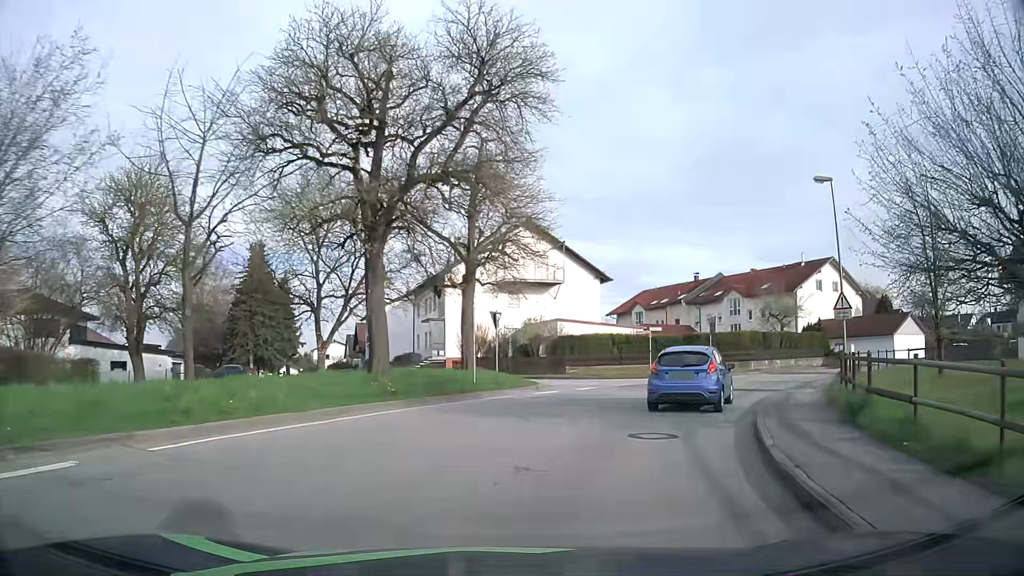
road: unclassified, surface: asphalt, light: Day
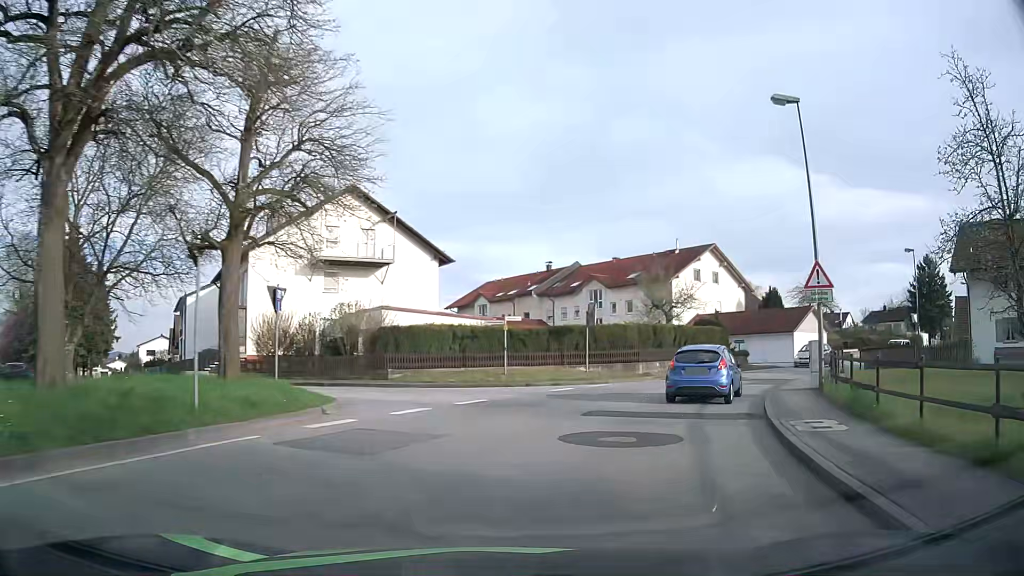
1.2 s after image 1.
(+1.1, +9.8) m; +13°
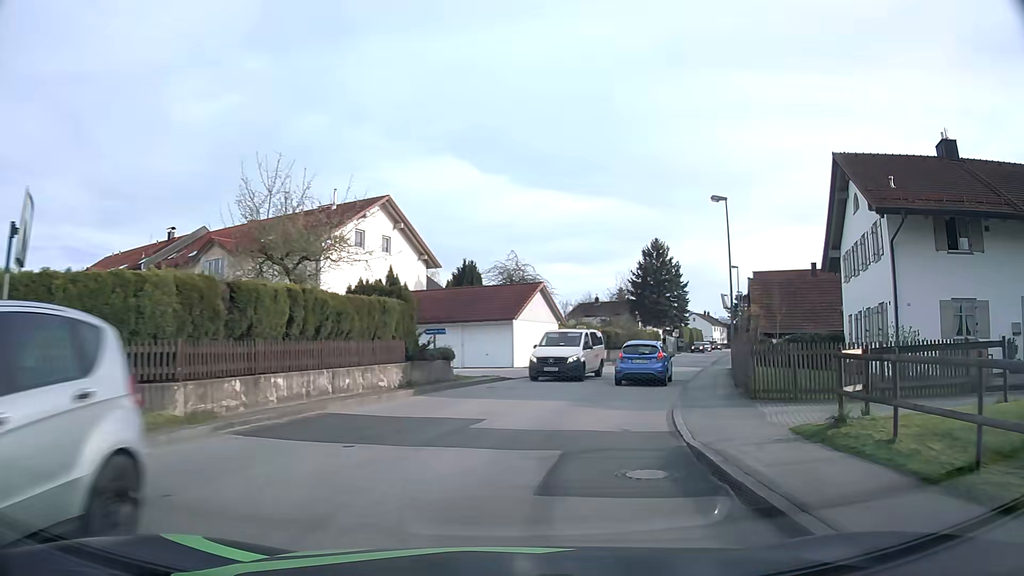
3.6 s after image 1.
(+5.1, +19.4) m; +29°
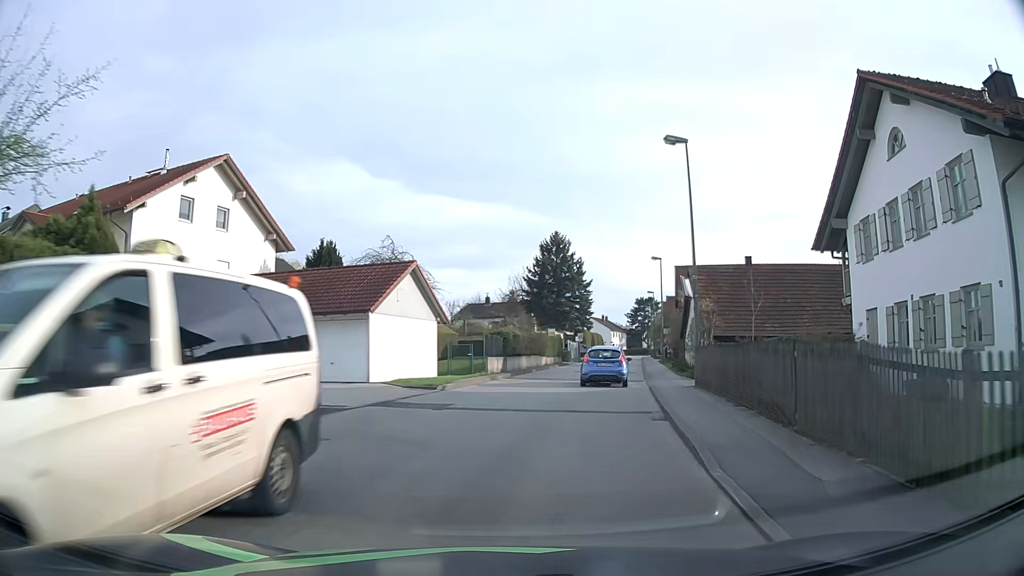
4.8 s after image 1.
(+1.1, +10.8) m; +9°
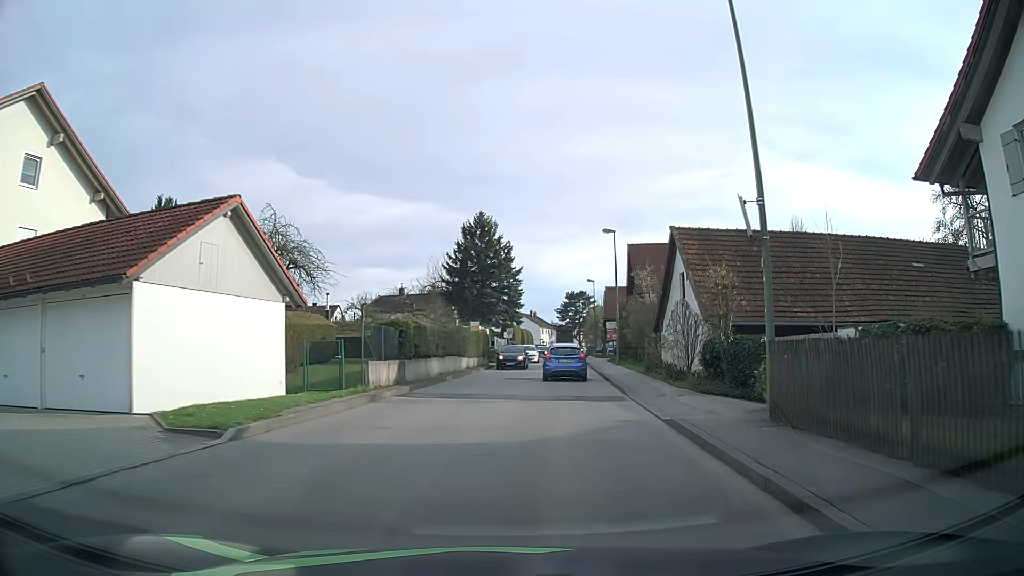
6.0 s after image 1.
(+0.8, +11.5) m; +7°
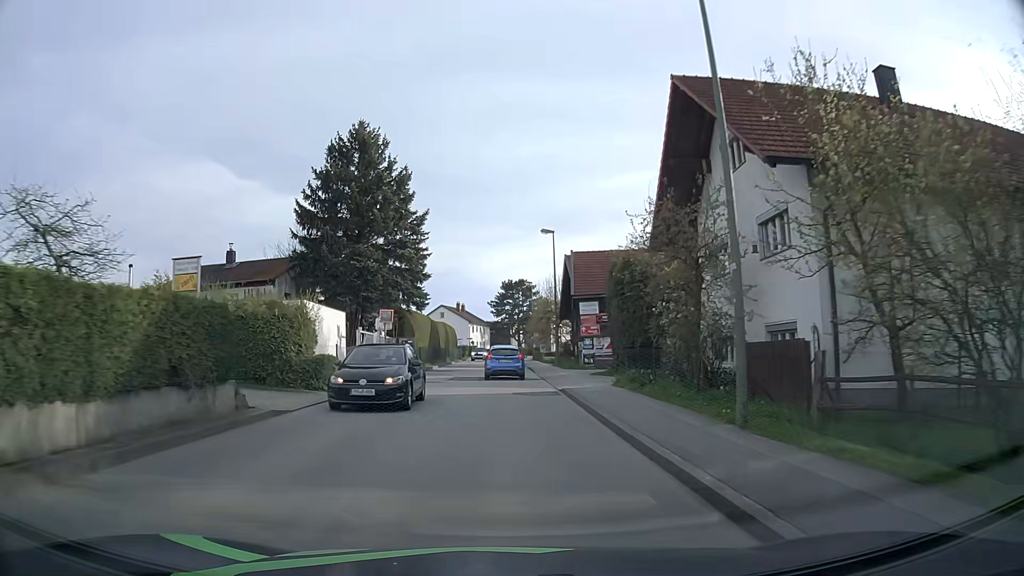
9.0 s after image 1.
(+2.6, +31.5) m; +6°
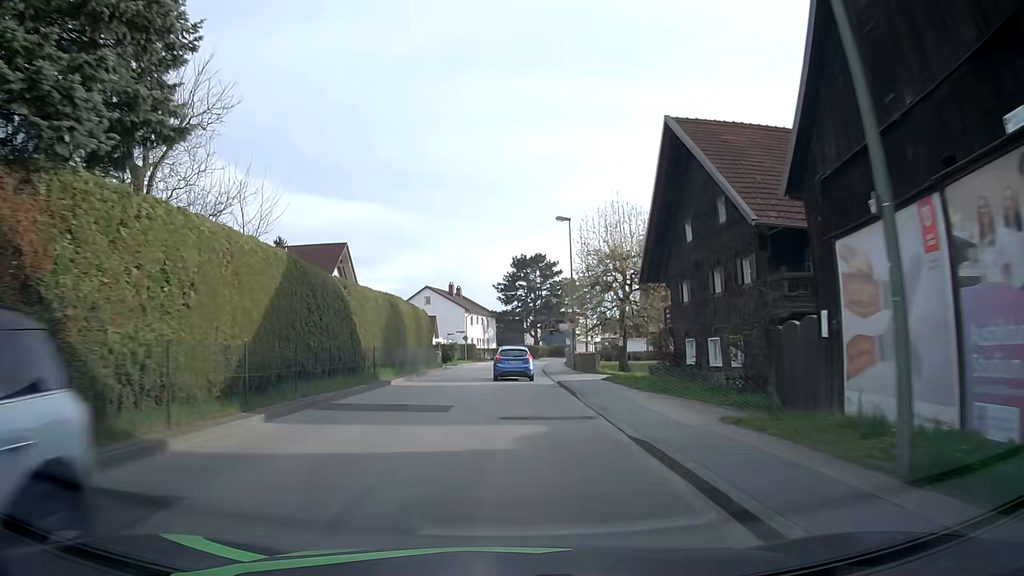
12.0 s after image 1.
(-0.2, +34.9) m; -1°
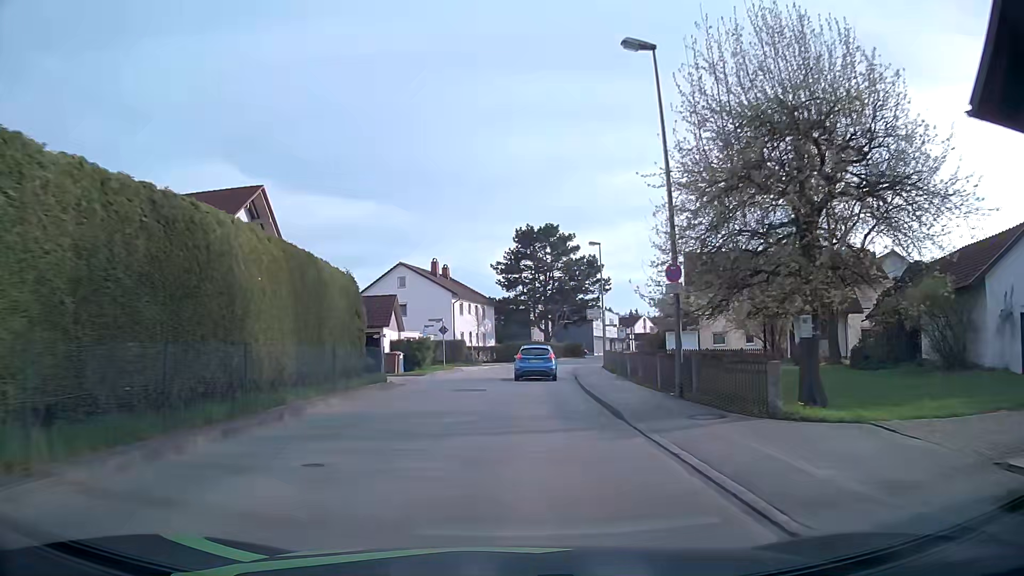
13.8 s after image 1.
(0.0, +21.8) m; -1°
(0, +10) (0, +20) (+1, +30) (+2, +40) (+4, +50) (+7, +59) (+10, +69) (+15, +78) (+19, +87) (+24, +96) m
